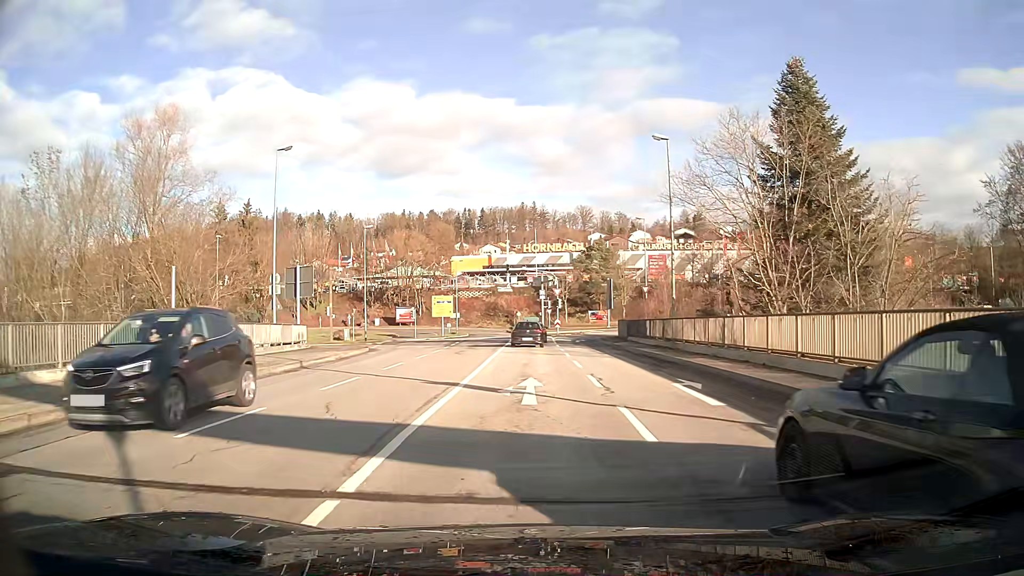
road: primary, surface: asphalt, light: Day
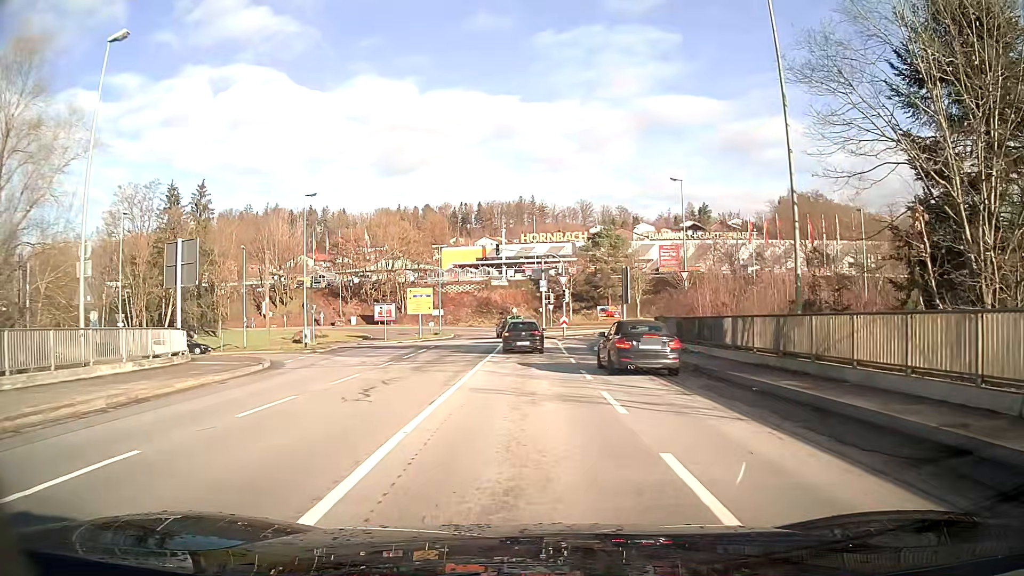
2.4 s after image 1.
(0.0, +15.8) m; 0°
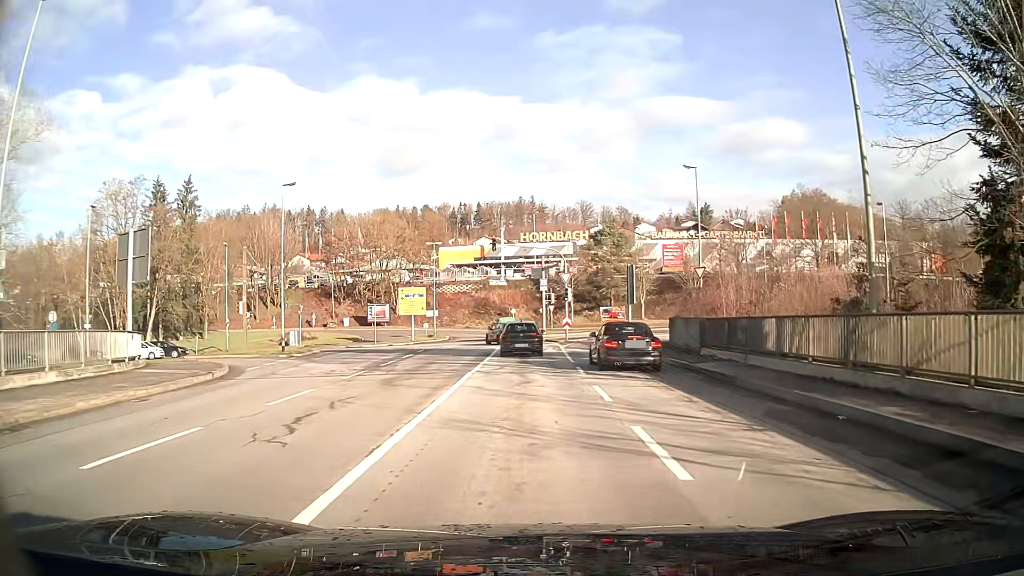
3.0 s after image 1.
(0.0, +4.1) m; 0°
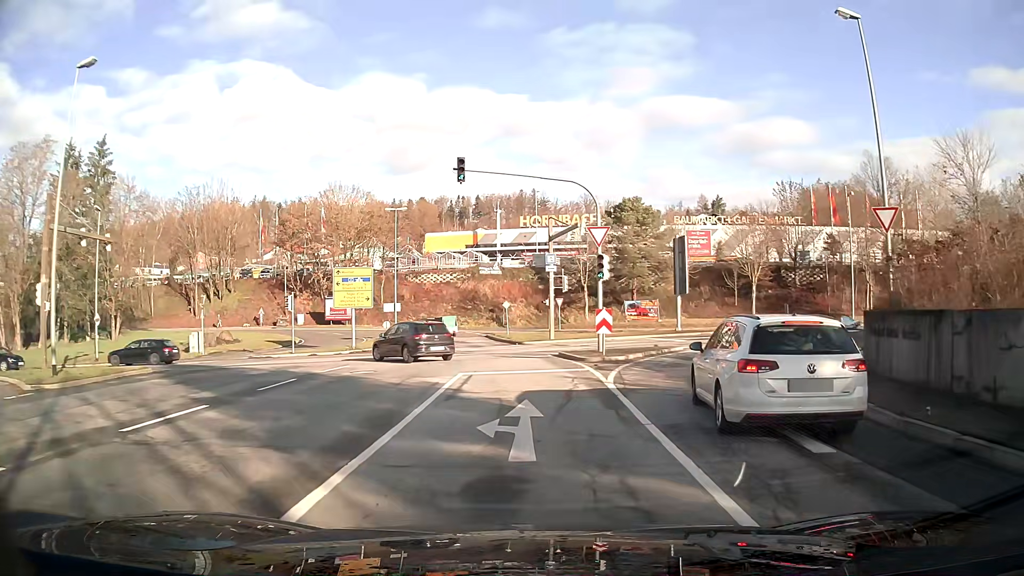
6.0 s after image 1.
(0.0, +21.6) m; 0°
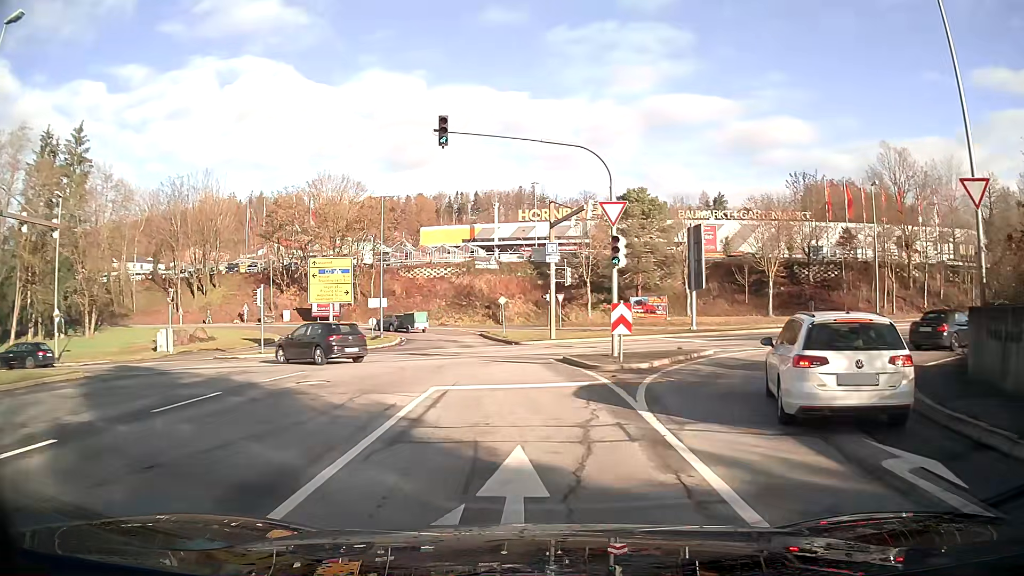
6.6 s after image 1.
(0.0, +4.5) m; -1°
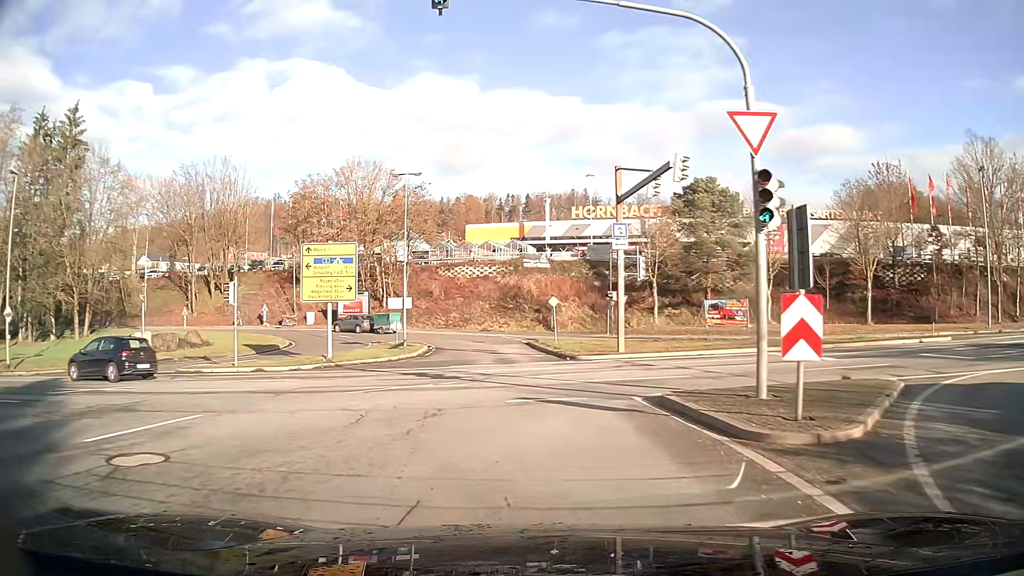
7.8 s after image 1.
(-0.4, +8.9) m; -9°
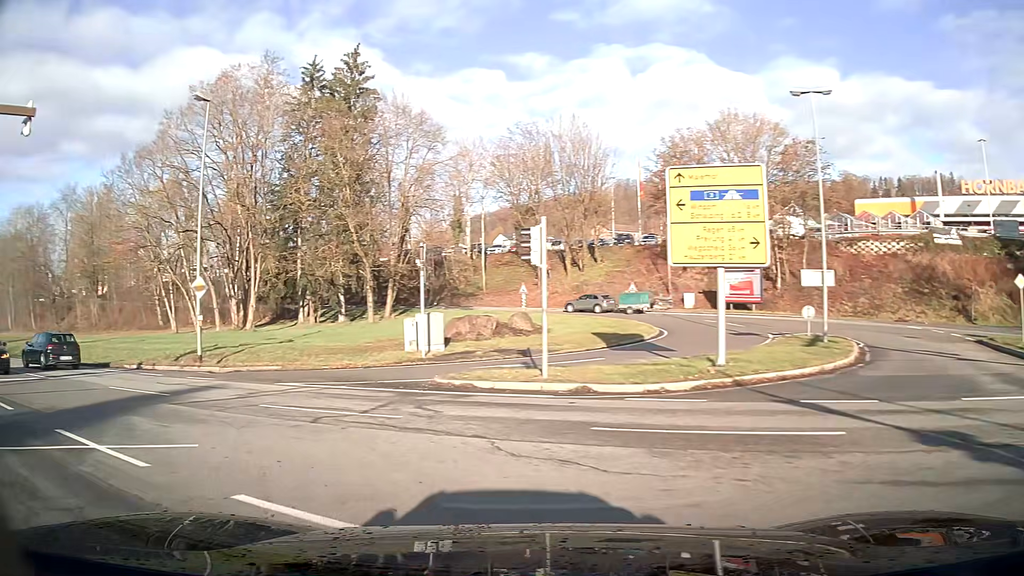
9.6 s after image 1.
(-3.3, +12.1) m; -35°
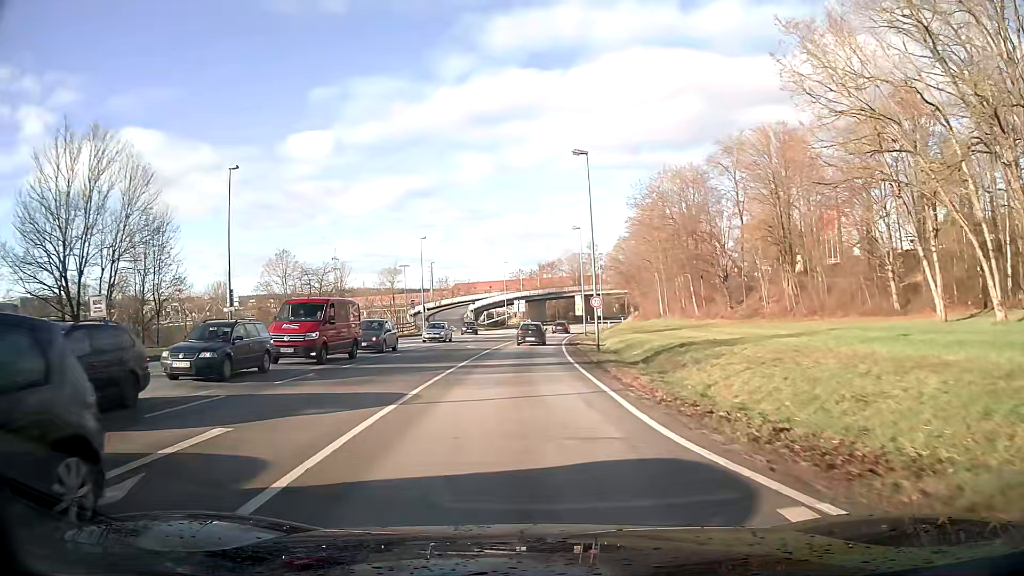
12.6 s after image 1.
(-13.6, +20.2) m; -52°
